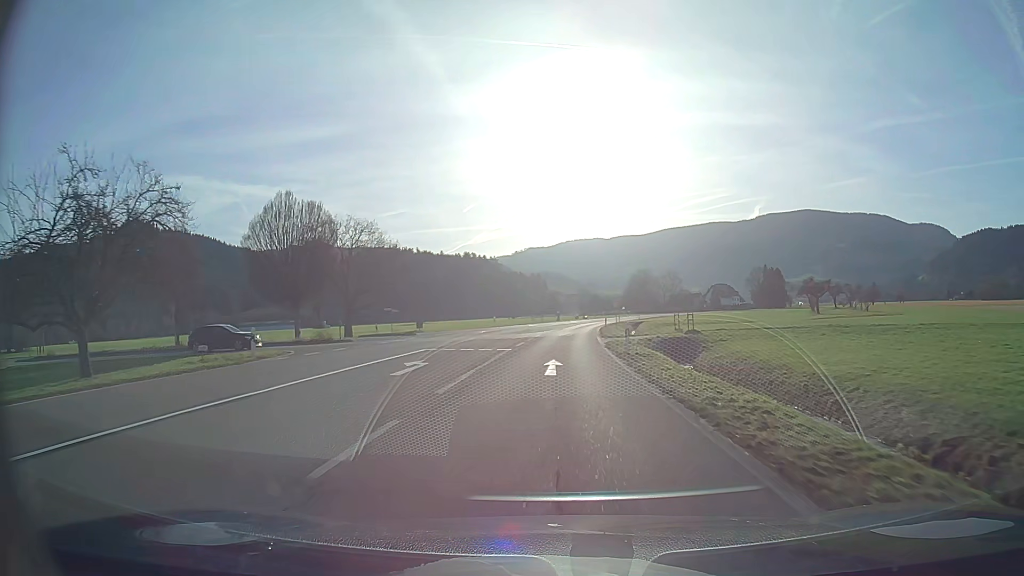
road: secondary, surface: asphalt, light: Day
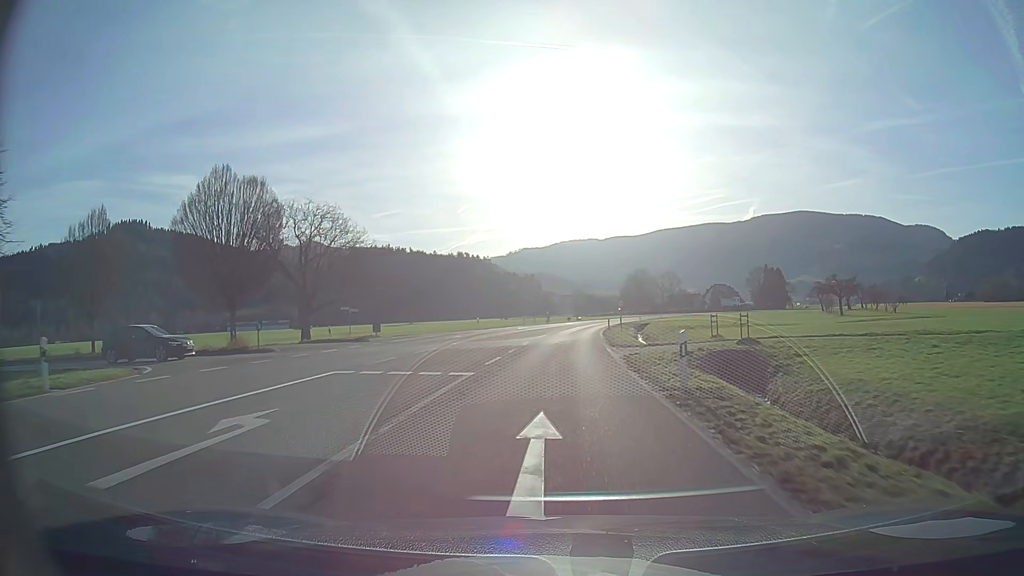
(0.0, +10.4) m; 0°
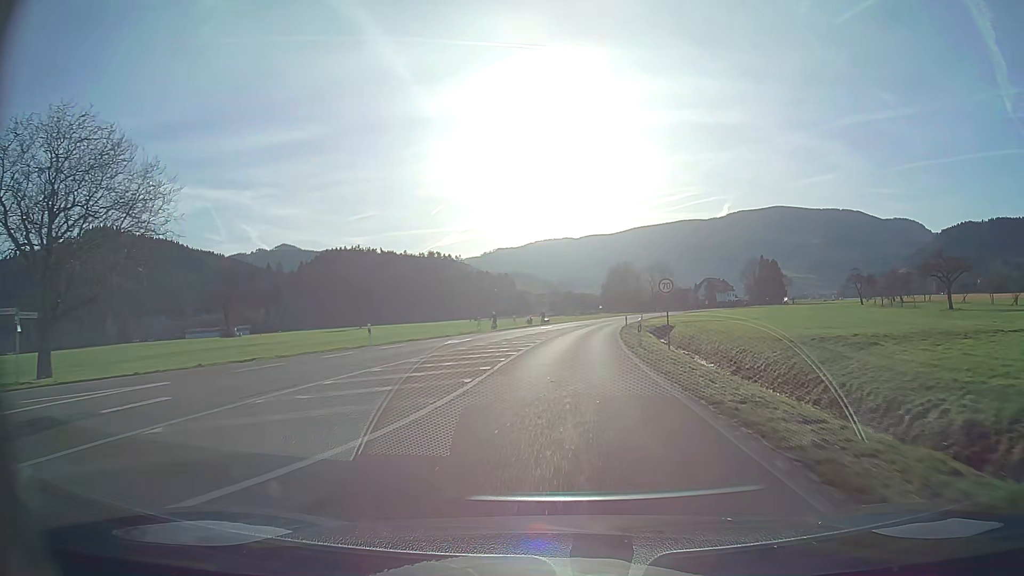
(+0.6, +31.2) m; +2°
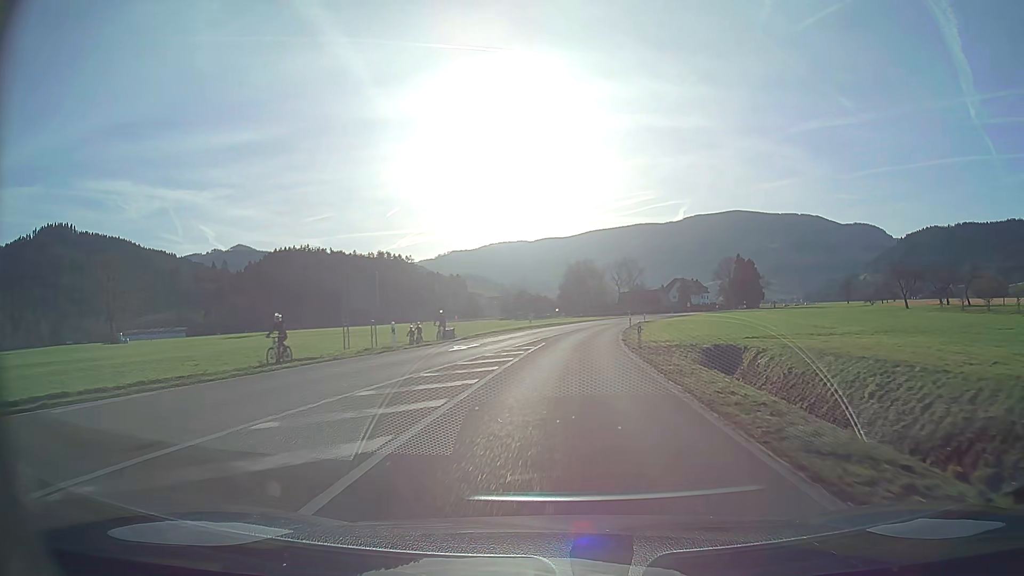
(+1.0, +31.2) m; +4°
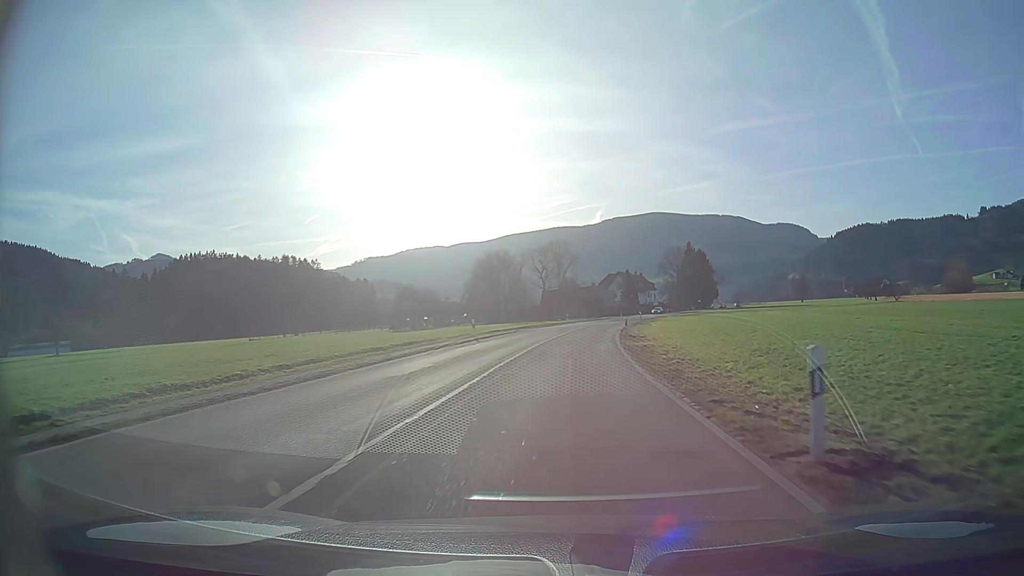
(+3.2, +51.9) m; +7°
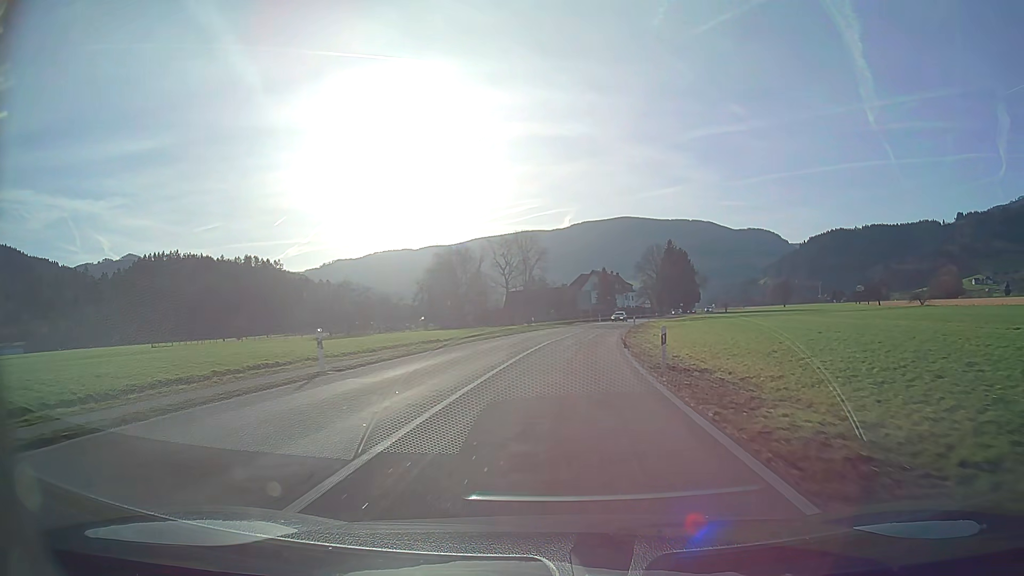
(+0.5, +20.8) m; +3°
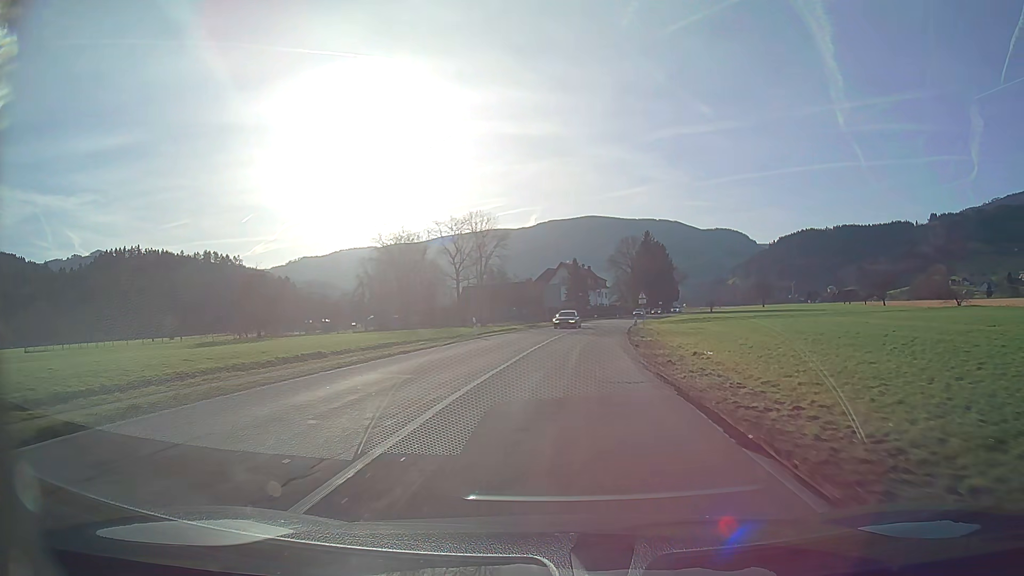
(+0.6, +20.8) m; +3°
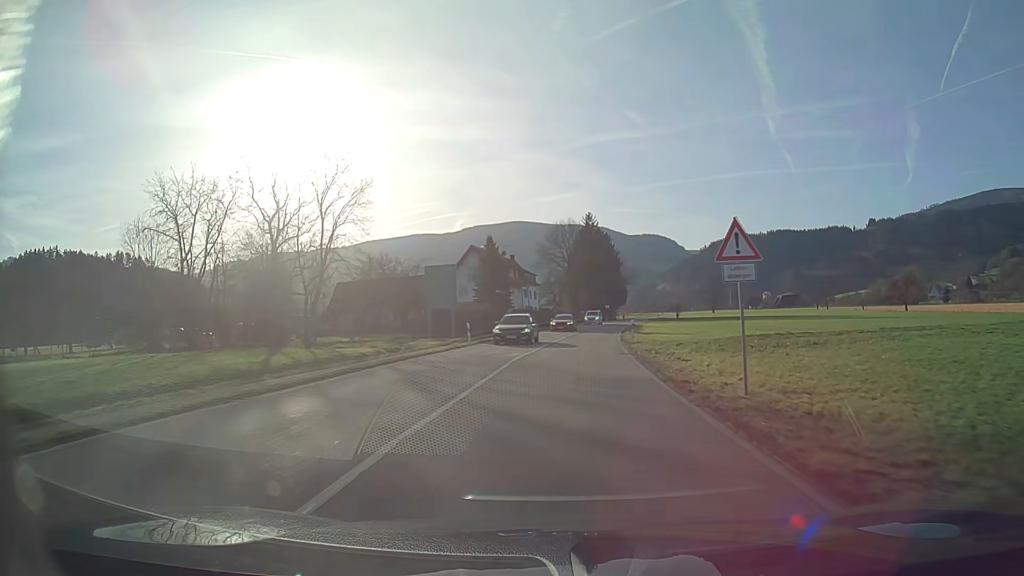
(+2.3, +41.5) m; +6°
(0, +10) (+1, +20) (+1, +30) (+2, +40) (+3, +50) (+4, +60) (+5, +70) (+7, +80) (+8, +90) (+10, +99) m
